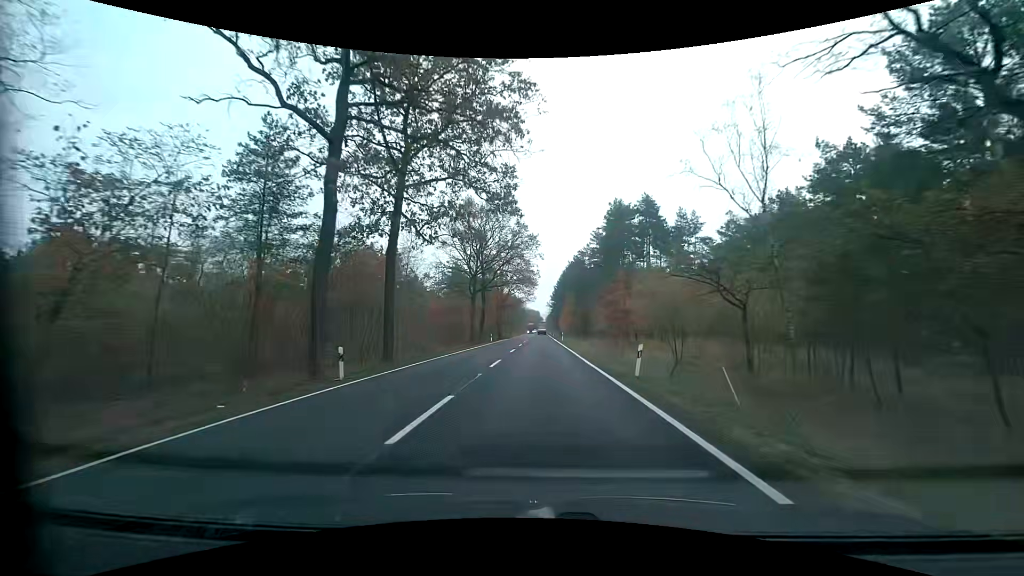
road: primary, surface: asphalt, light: Day
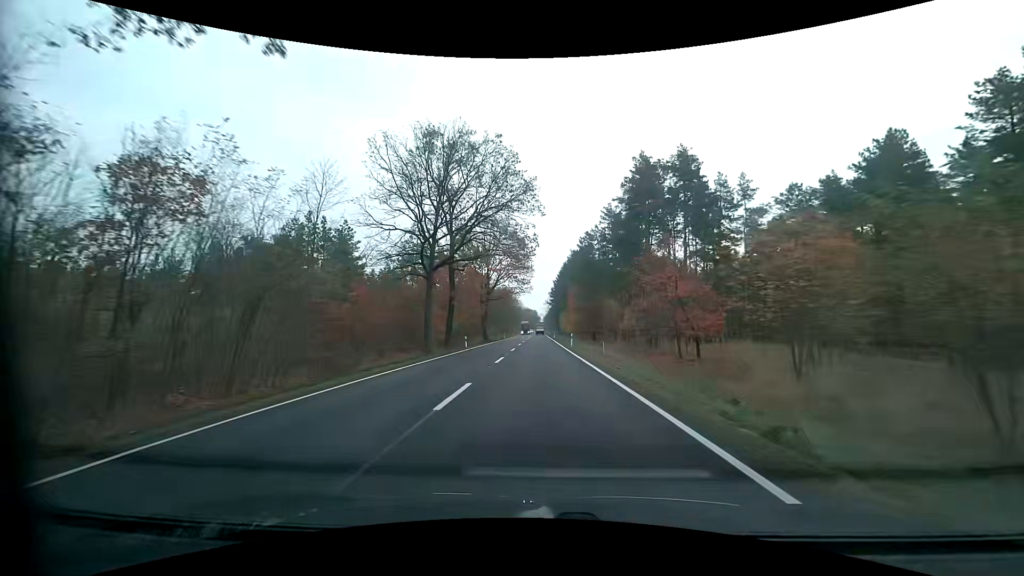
(+0.1, +22.2) m; 0°
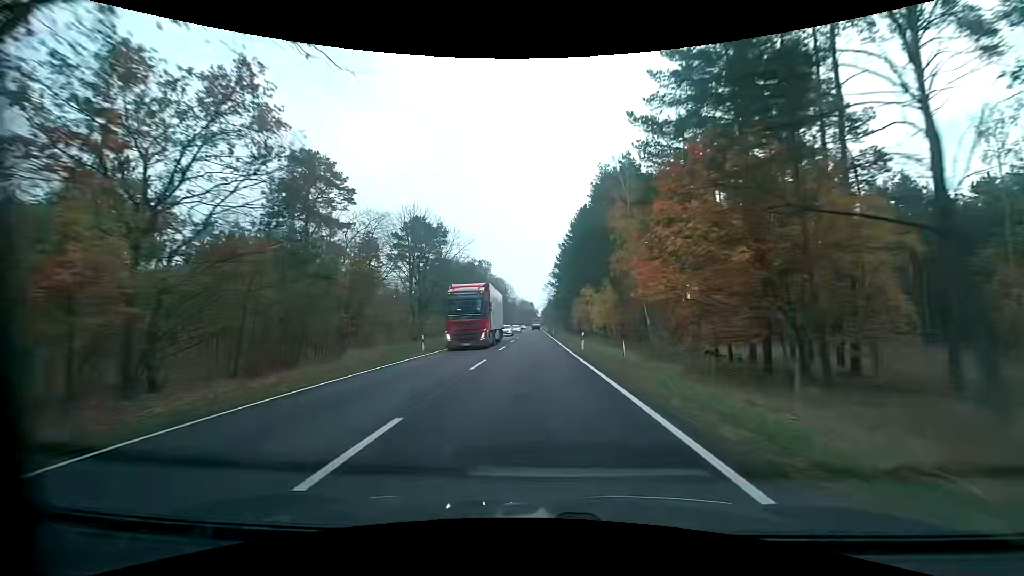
(+0.4, +66.4) m; 0°
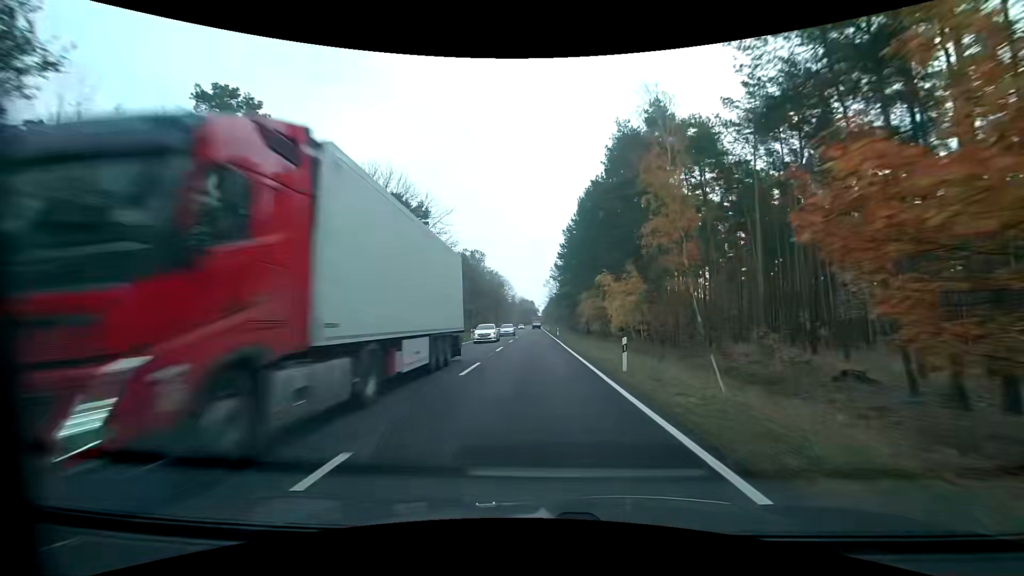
(+0.1, +14.1) m; 0°
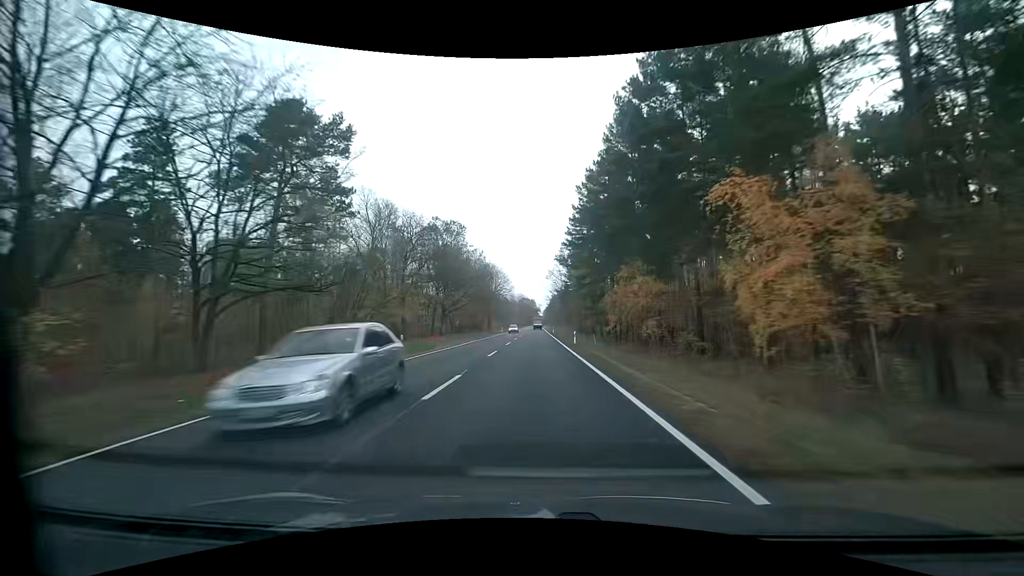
(+0.1, +28.5) m; 0°
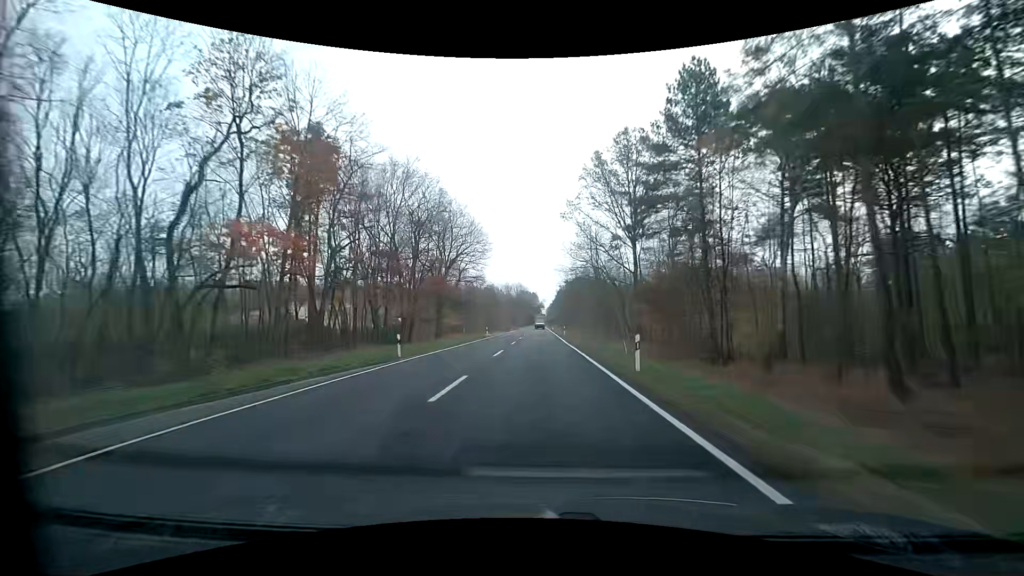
(-0.1, +72.9) m; 0°
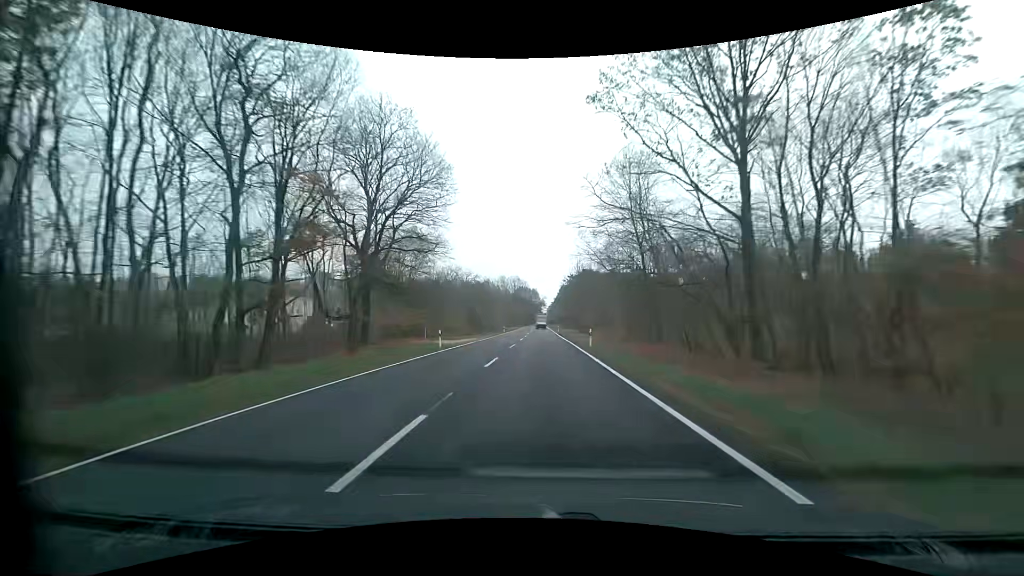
(-0.2, +29.6) m; 0°
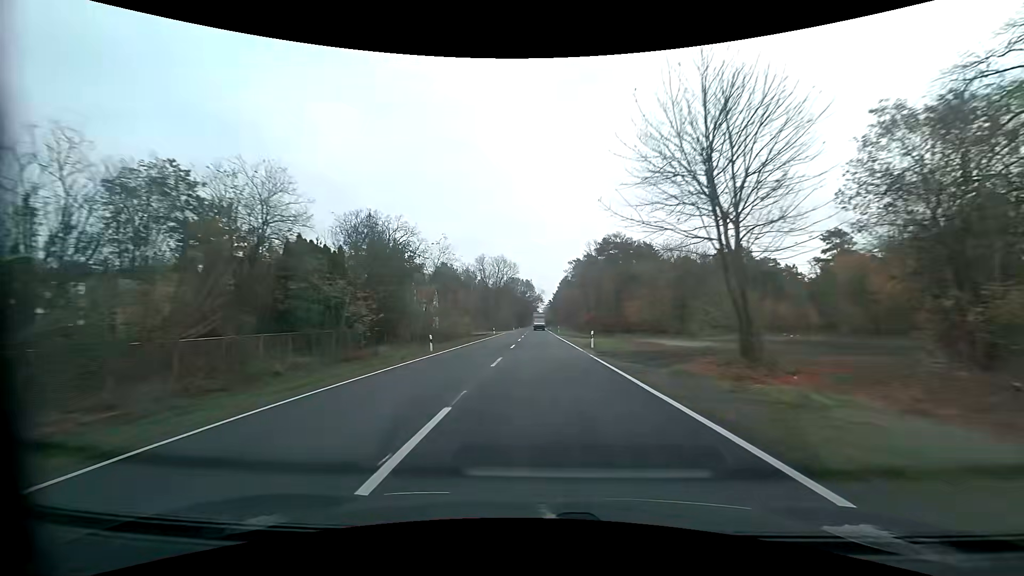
(+0.1, +59.9) m; 0°
(0, +10) (0, +20) (0, +30) (0, +40) (0, +50) (0, +60) (0, +70) (0, +80) (0, +90) (0, +100) m
